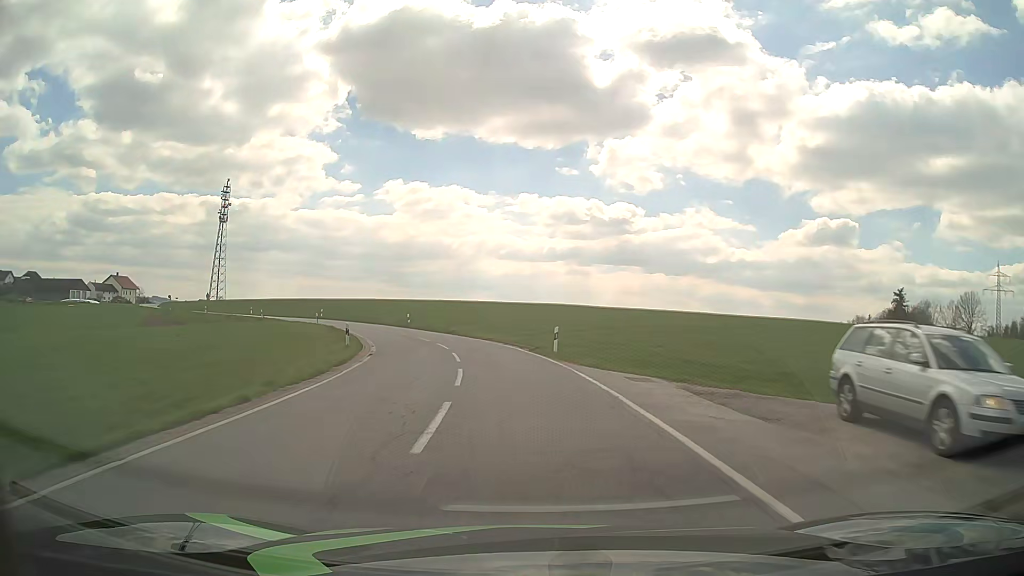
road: tertiary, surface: asphalt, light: Day
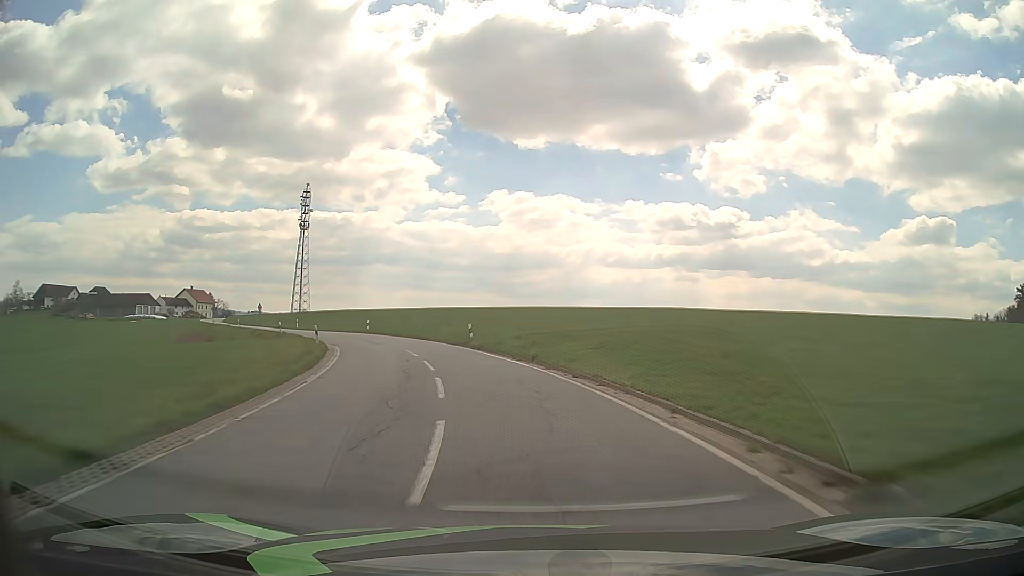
(-1.3, +21.5) m; -9°
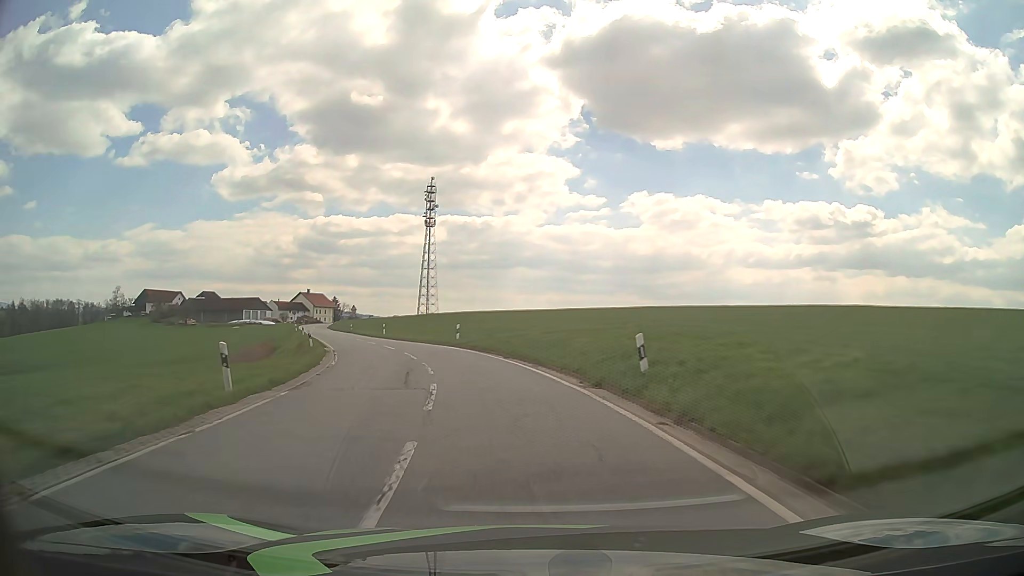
(-2.2, +21.0) m; -12°
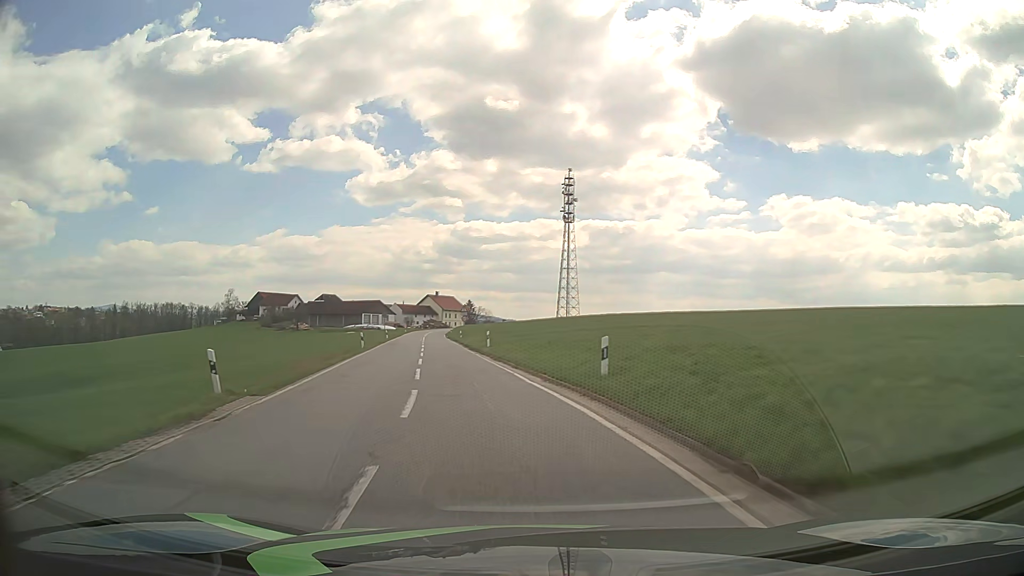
(-2.3, +21.1) m; -12°
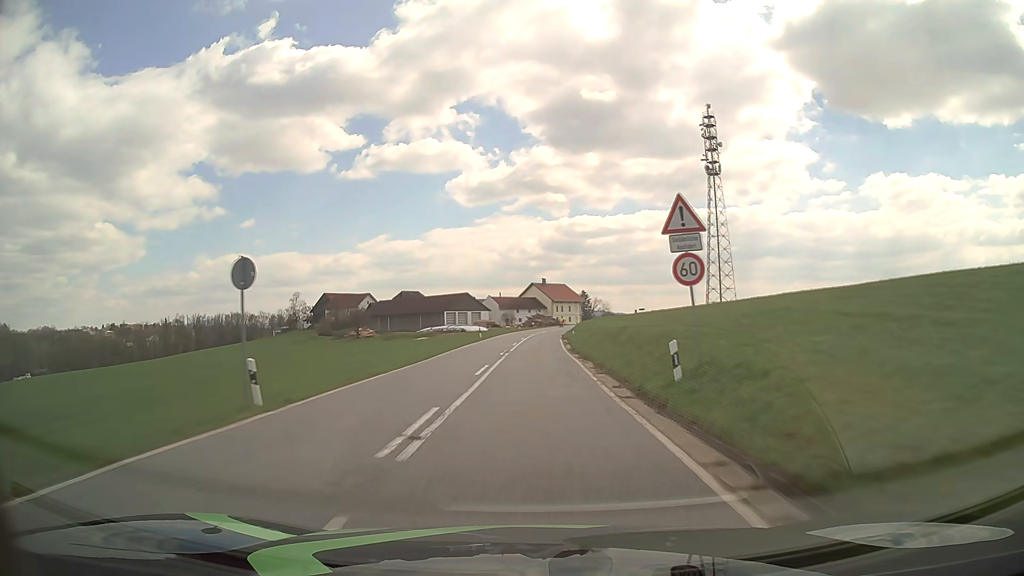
(-7.7, +55.8) m; -9°
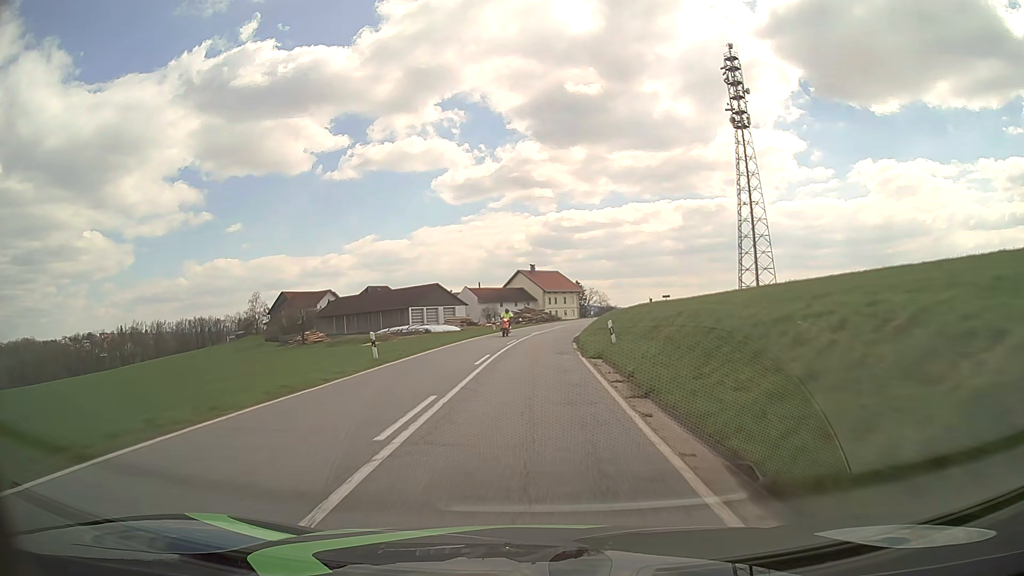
(+0.3, +33.5) m; +1°
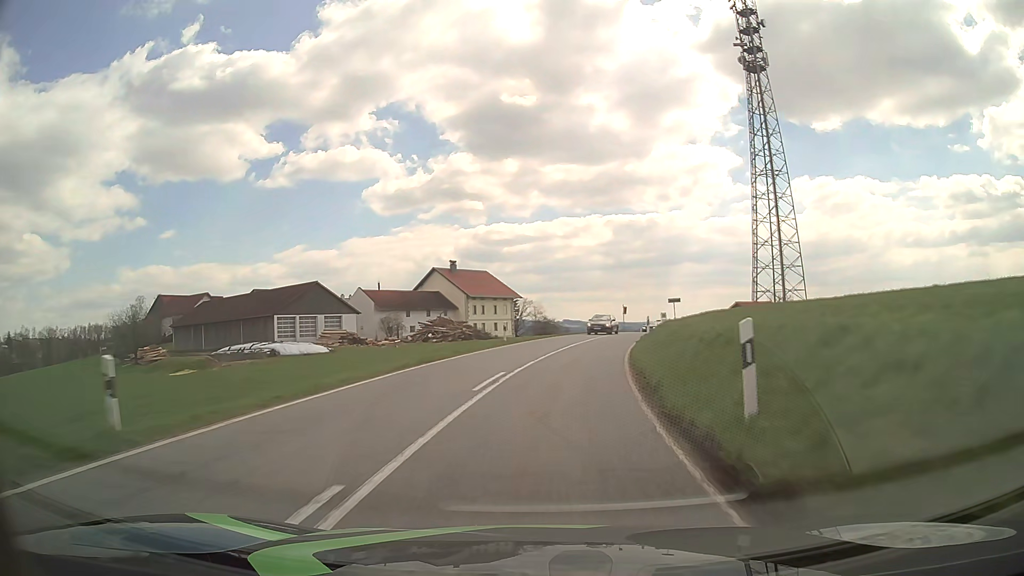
(+1.0, +40.3) m; +6°
(0, +10) (+1, +20) (+3, +30) (+5, +40) (+7, +49) (+10, +59) (+13, +68) (+16, +78) (+20, +87) (+24, +96) m
